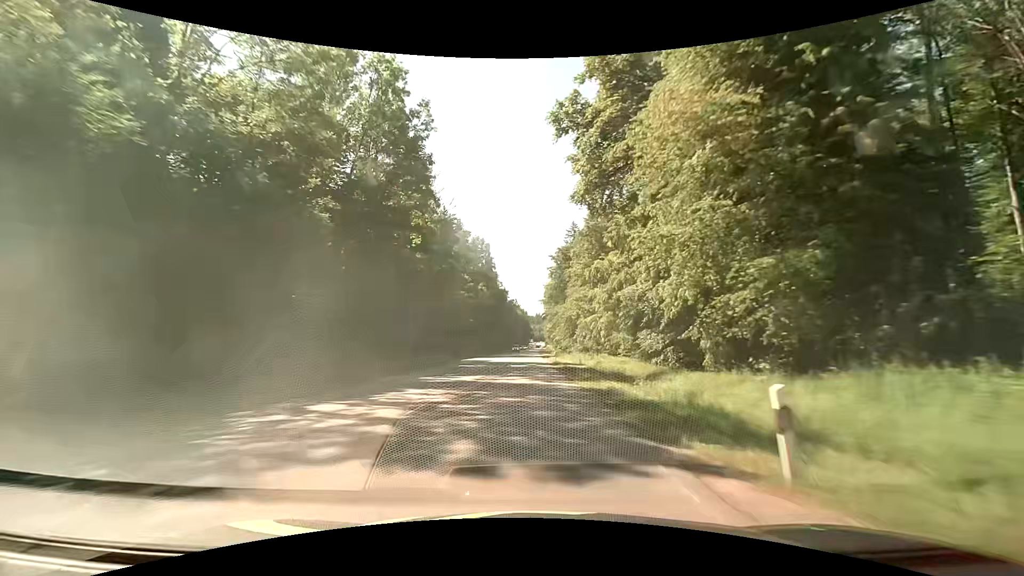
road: secondary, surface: asphalt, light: Day
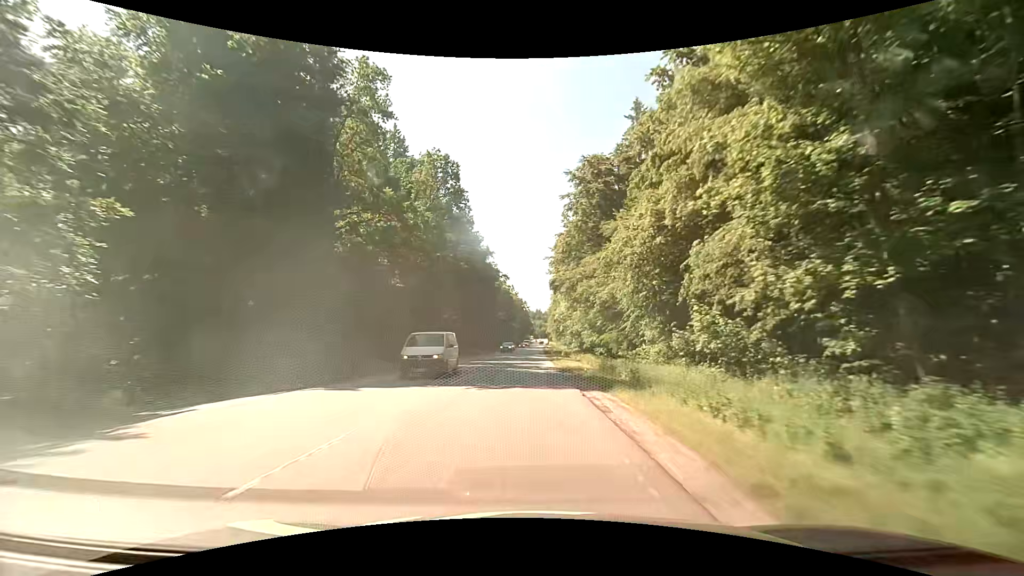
(-0.1, +51.7) m; 0°
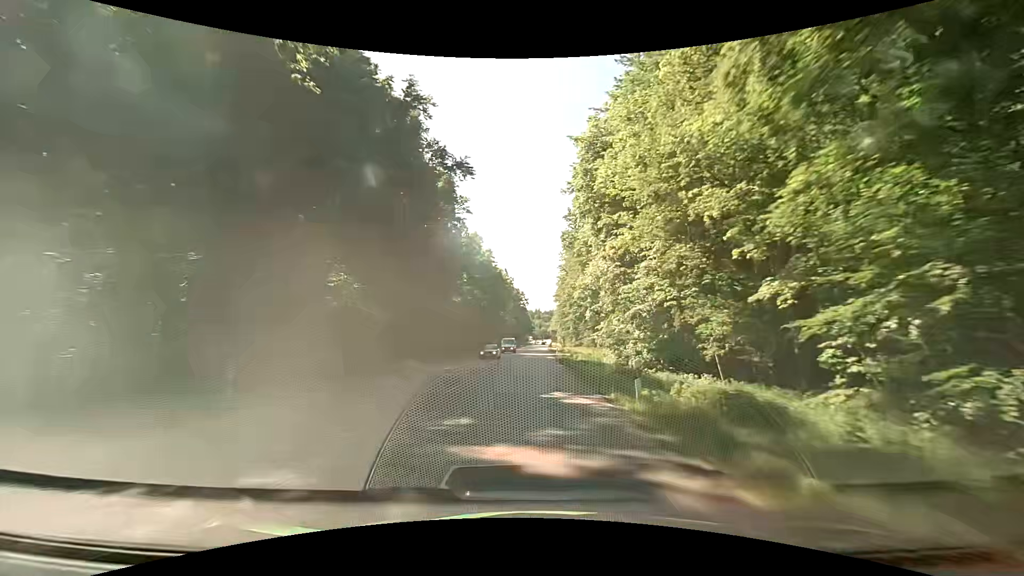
(-0.2, +50.8) m; 0°
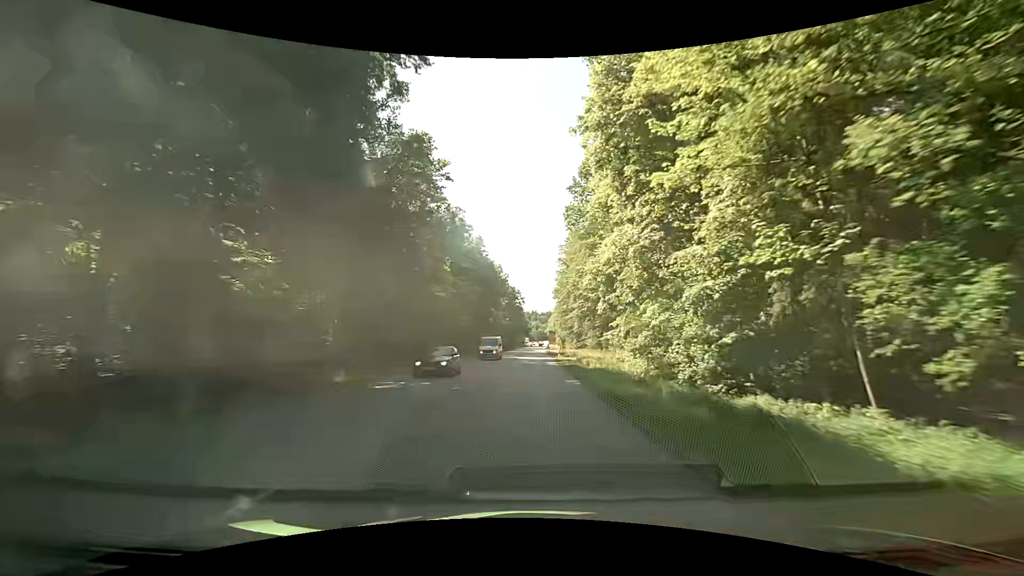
(0.0, +12.7) m; 0°
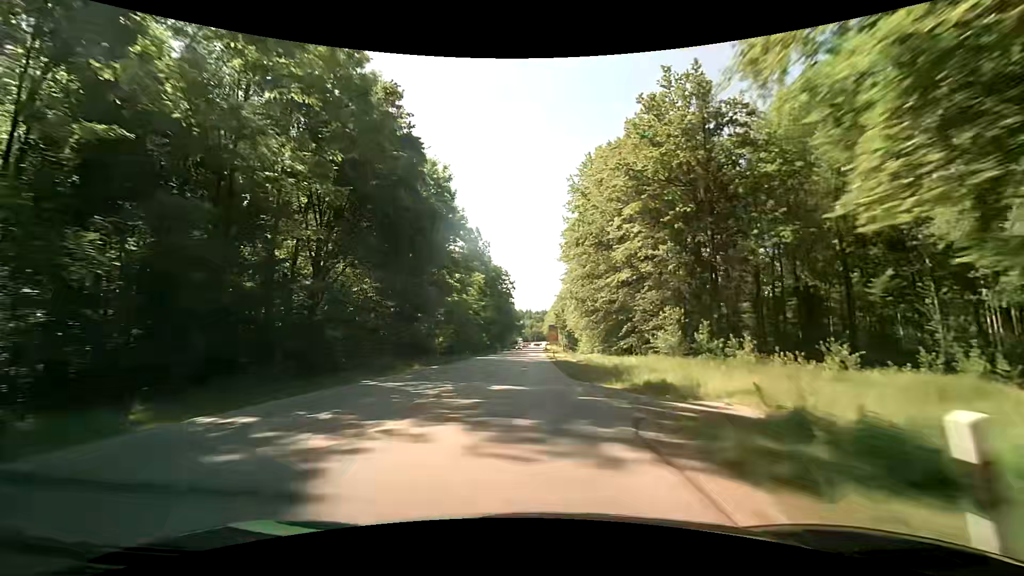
(+0.6, +50.6) m; +1°
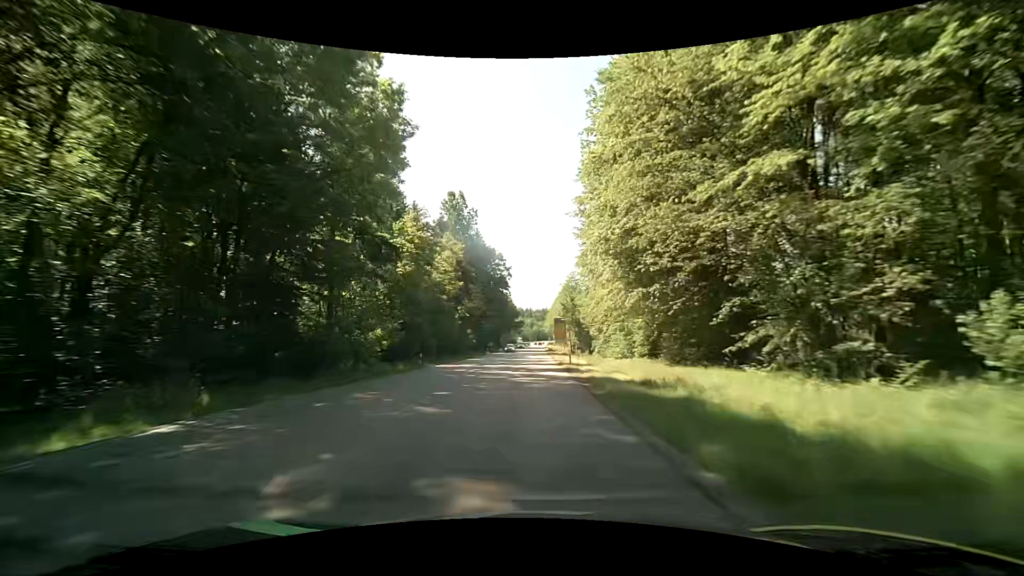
(-0.1, +25.2) m; 0°
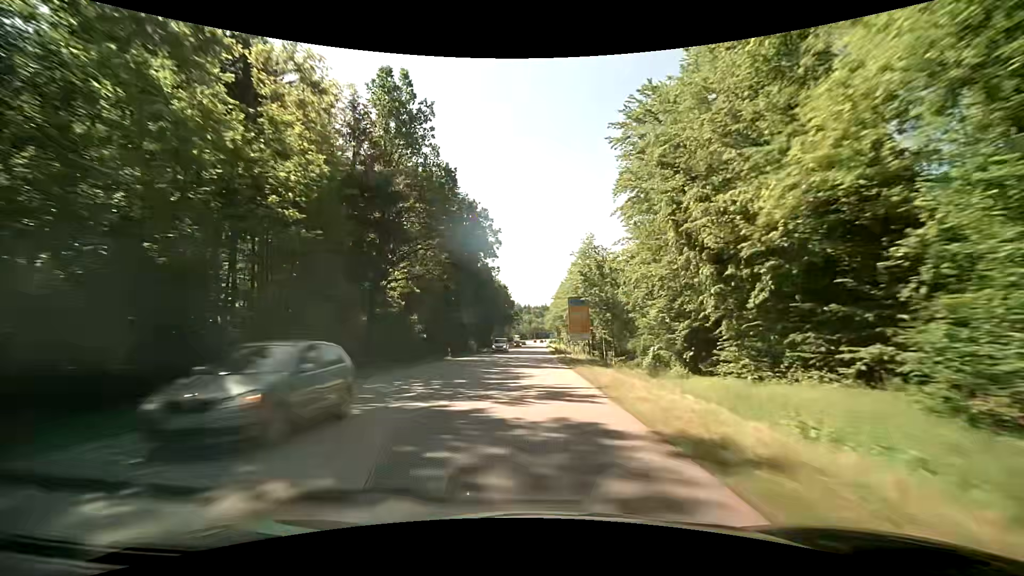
(-0.1, +36.5) m; -1°
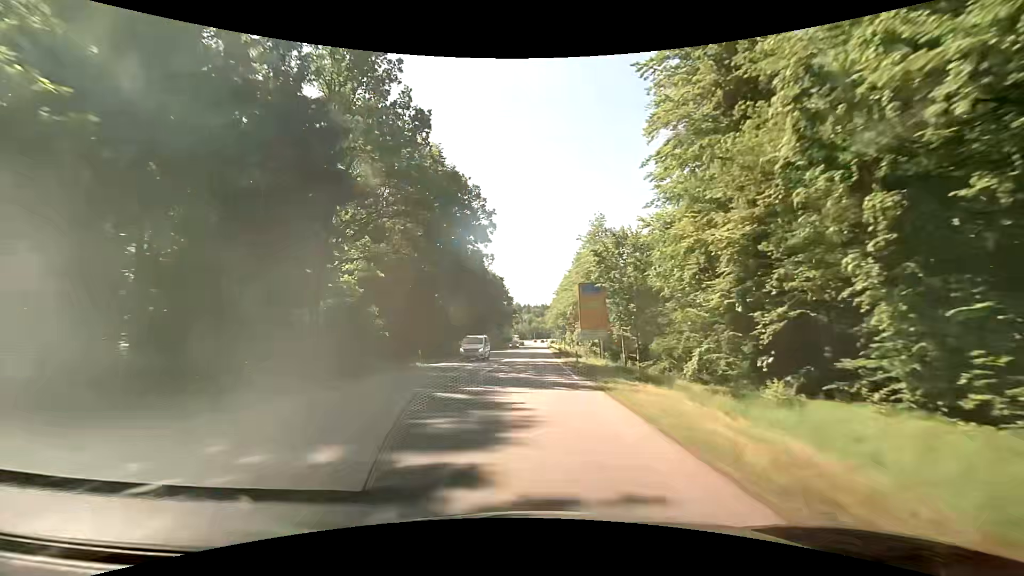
(+0.1, +11.4) m; 0°
(0, +10) (0, +20) (0, +30) (0, +40) (0, +50) (+1, +60) (+1, +70) (+1, +80) (+1, +90) (+2, +100) m
